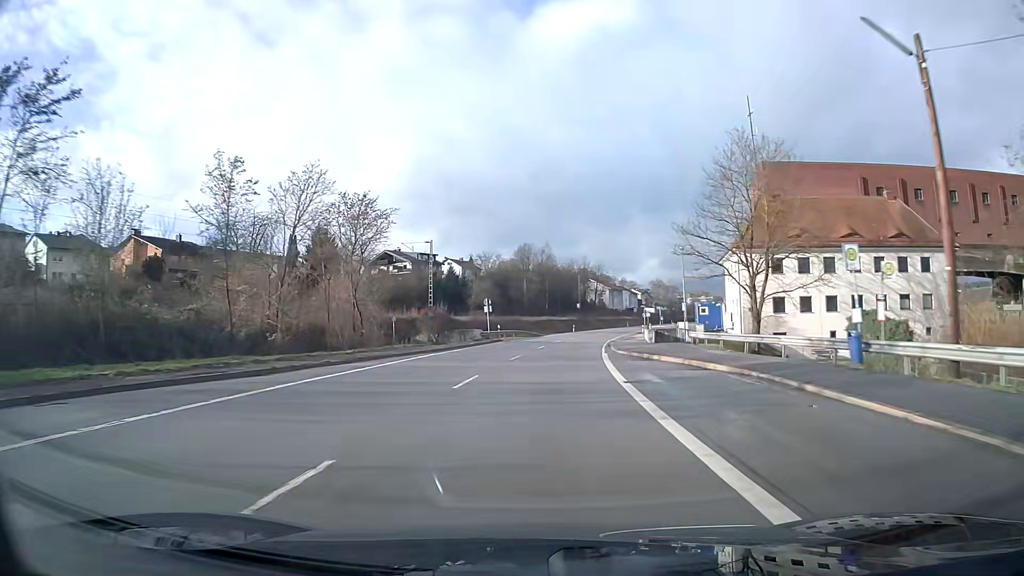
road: primary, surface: asphalt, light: Day
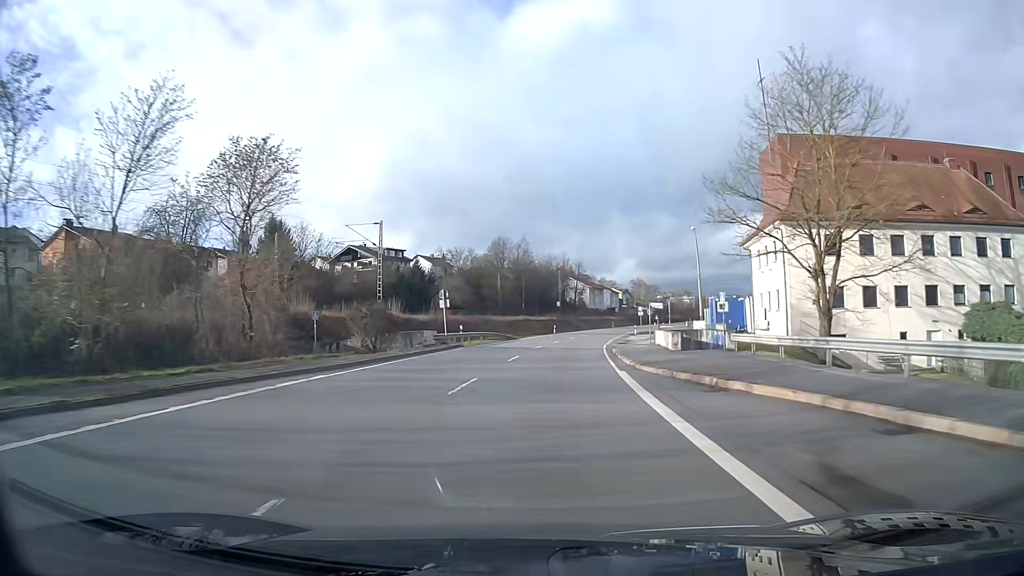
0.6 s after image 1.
(+0.2, +13.9) m; +2°
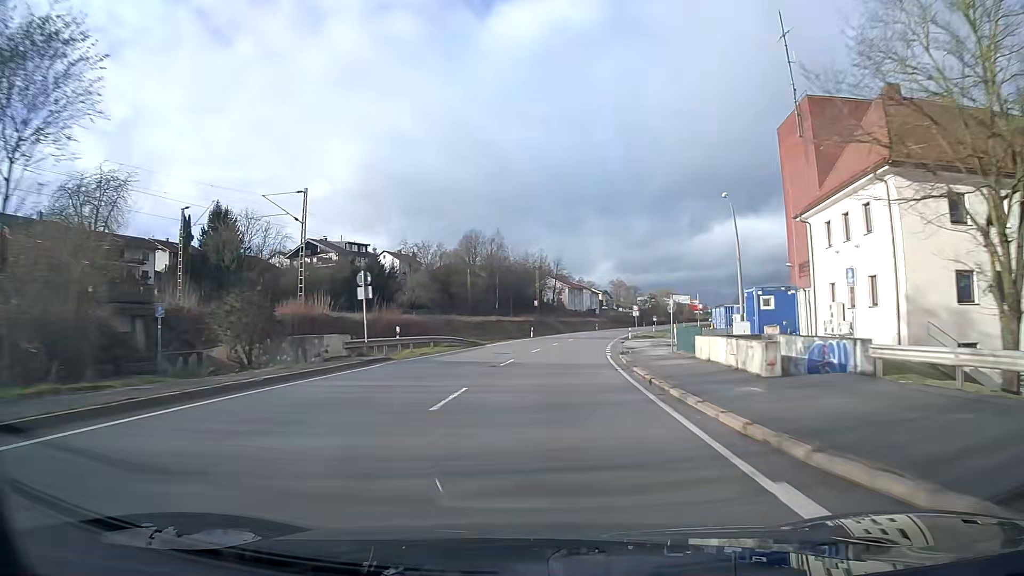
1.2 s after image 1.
(+0.3, +14.7) m; +2°
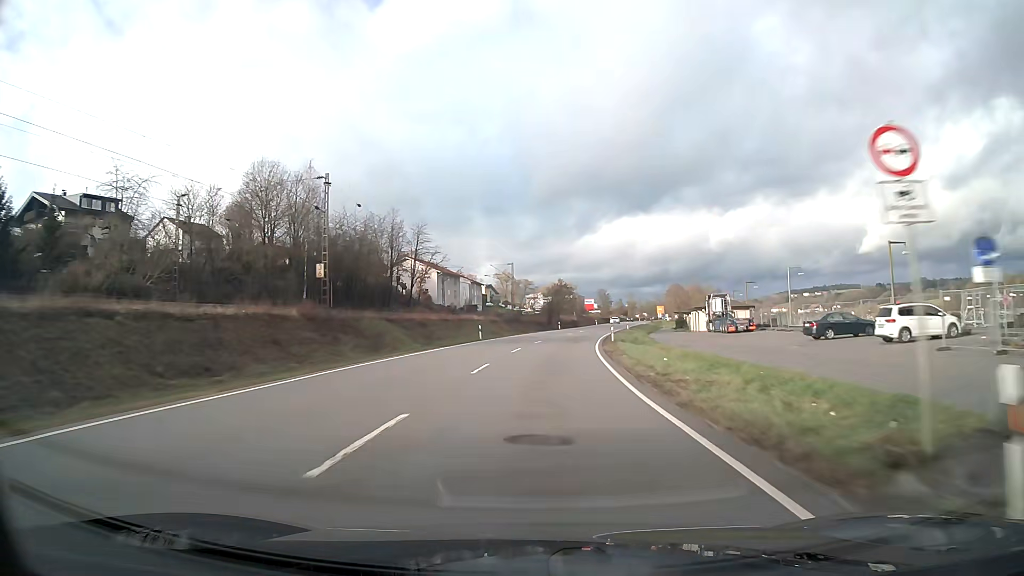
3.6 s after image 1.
(+5.7, +65.1) m; +9°
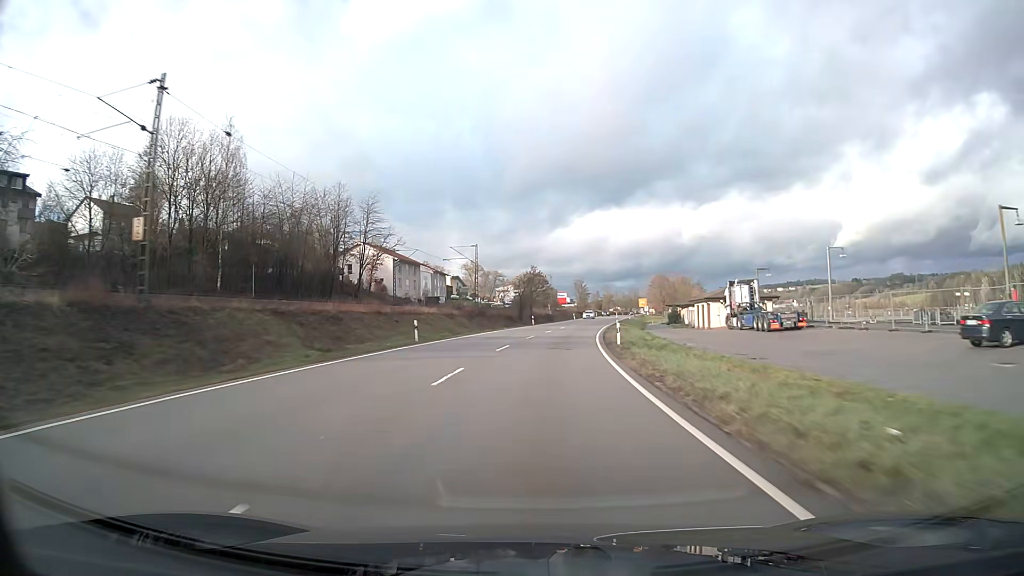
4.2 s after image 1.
(+0.4, +17.1) m; +3°
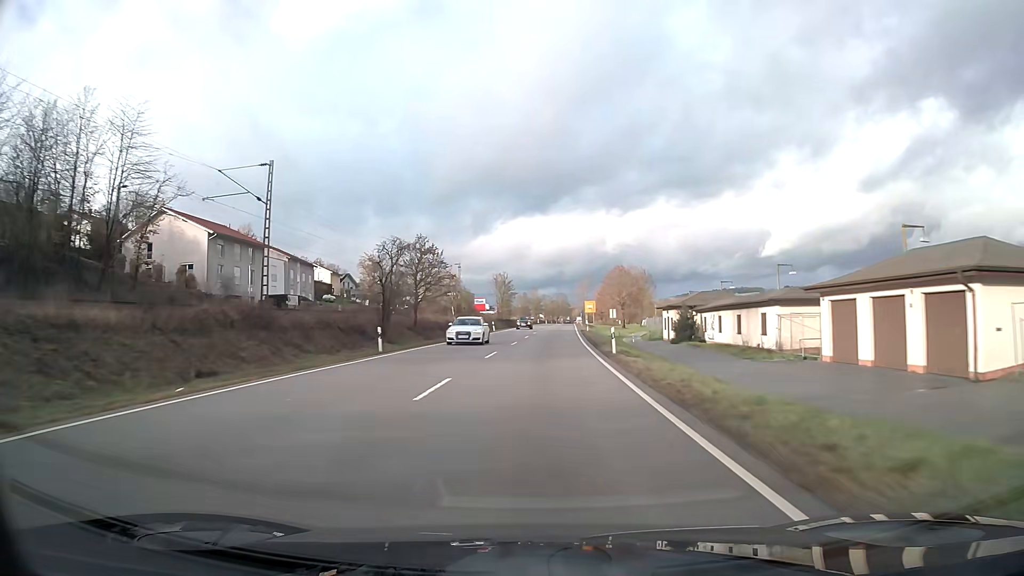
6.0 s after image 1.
(+3.0, +49.0) m; +7°
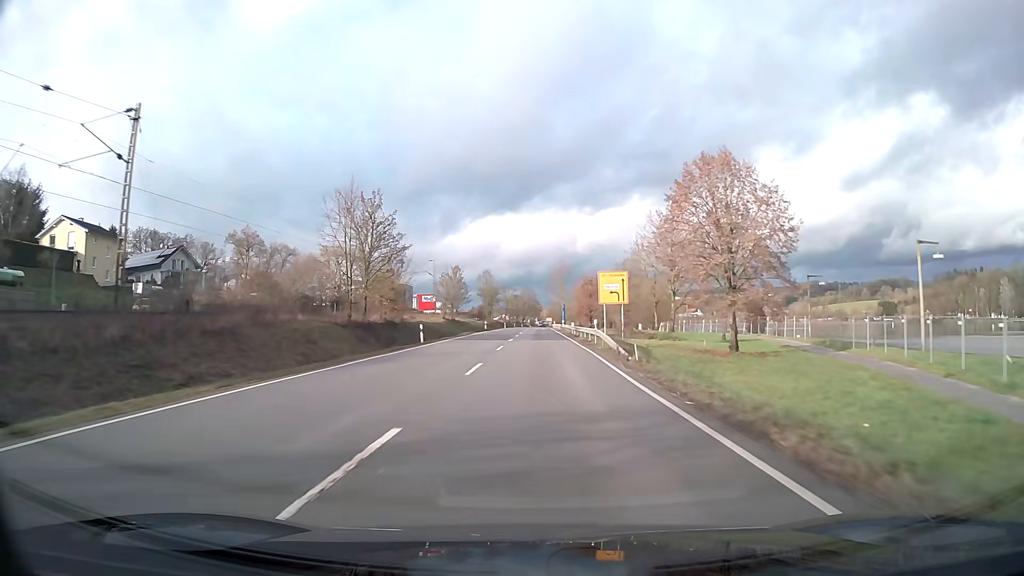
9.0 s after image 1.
(+2.7, +78.9) m; +3°
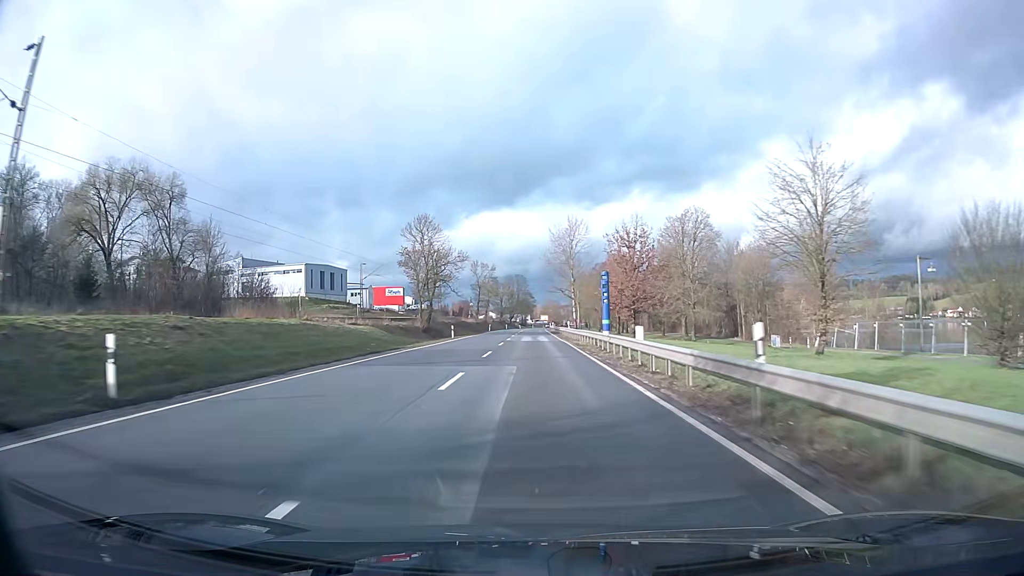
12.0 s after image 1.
(+0.4, +76.2) m; 0°
(0, +10) (0, +20) (0, +30) (0, +40) (0, +50) (0, +60) (0, +70) (0, +80) (0, +90) (0, +100) m
